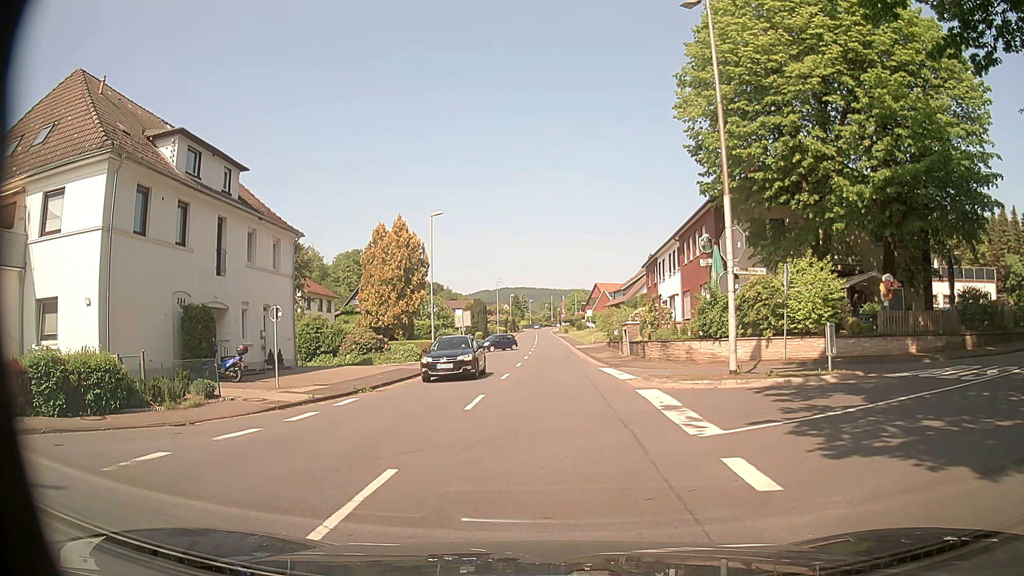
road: tertiary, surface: asphalt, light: Day
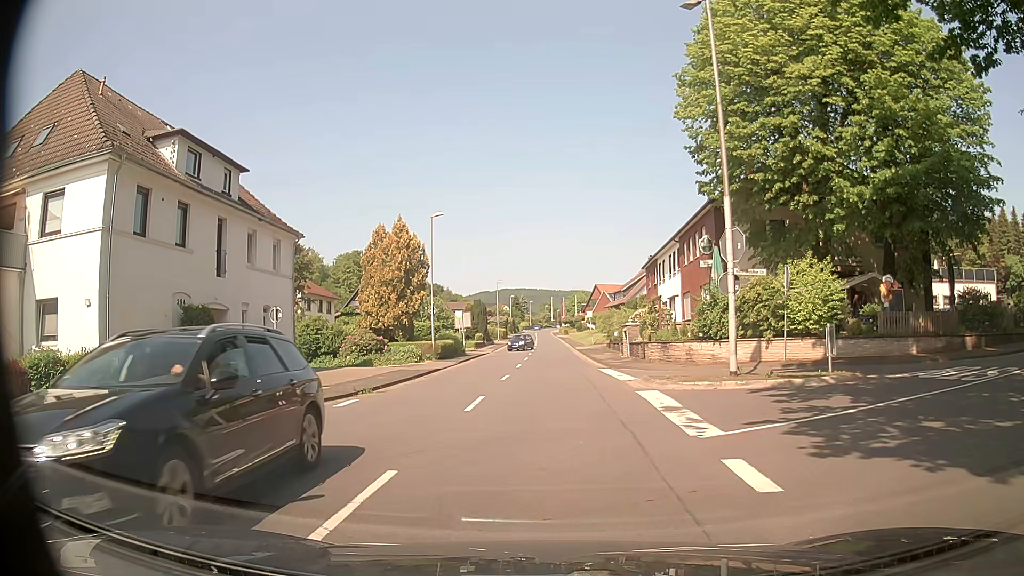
(0.0, 0.0) m; 0°
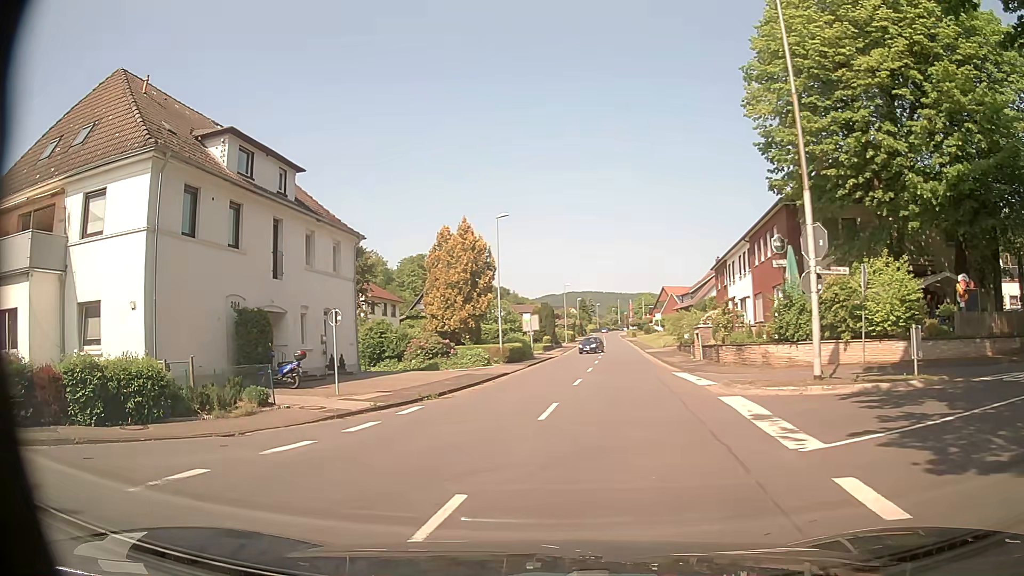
(0.0, +1.1) m; -6°
